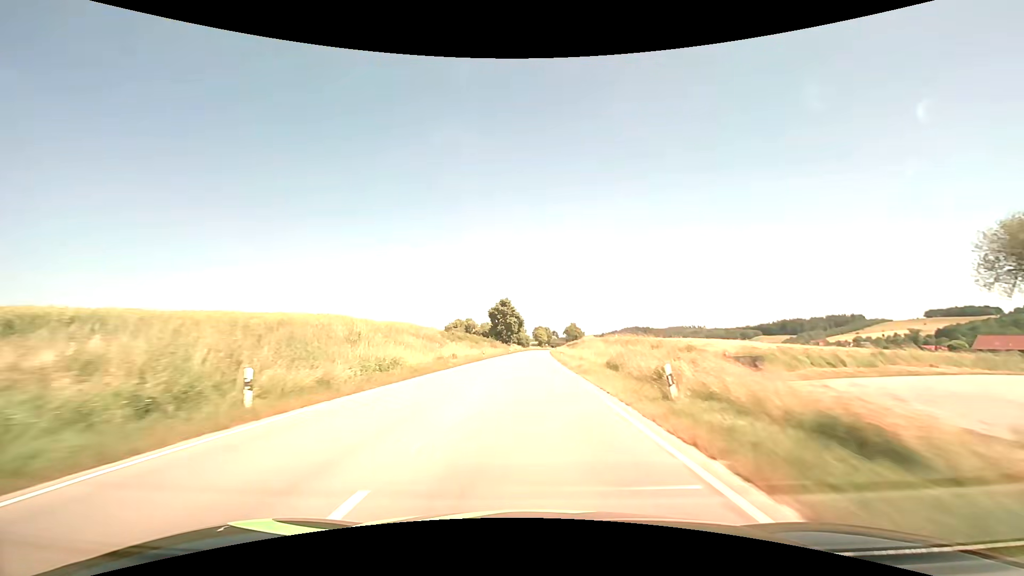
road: secondary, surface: asphalt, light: Day
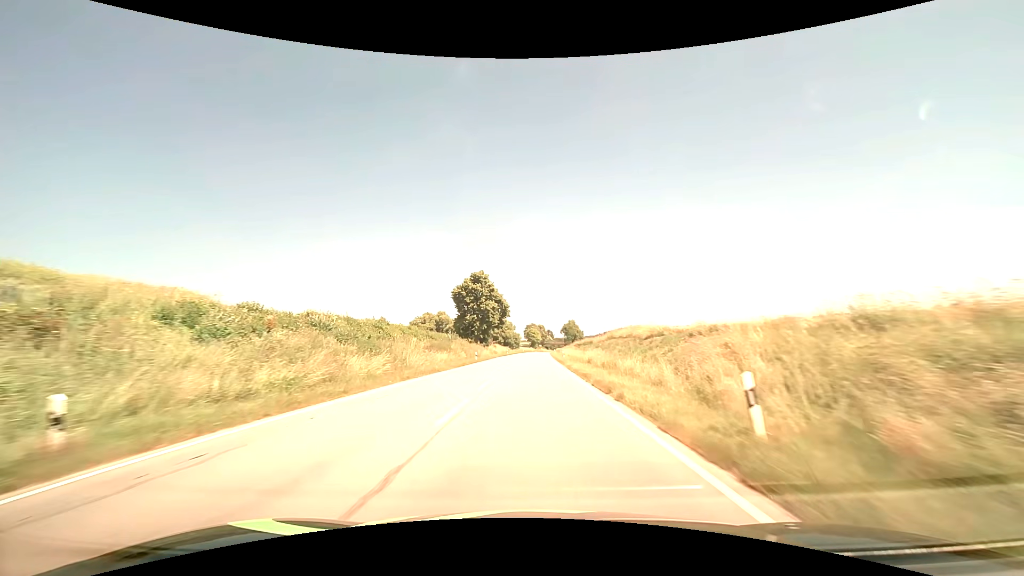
(+0.5, +52.8) m; +1°
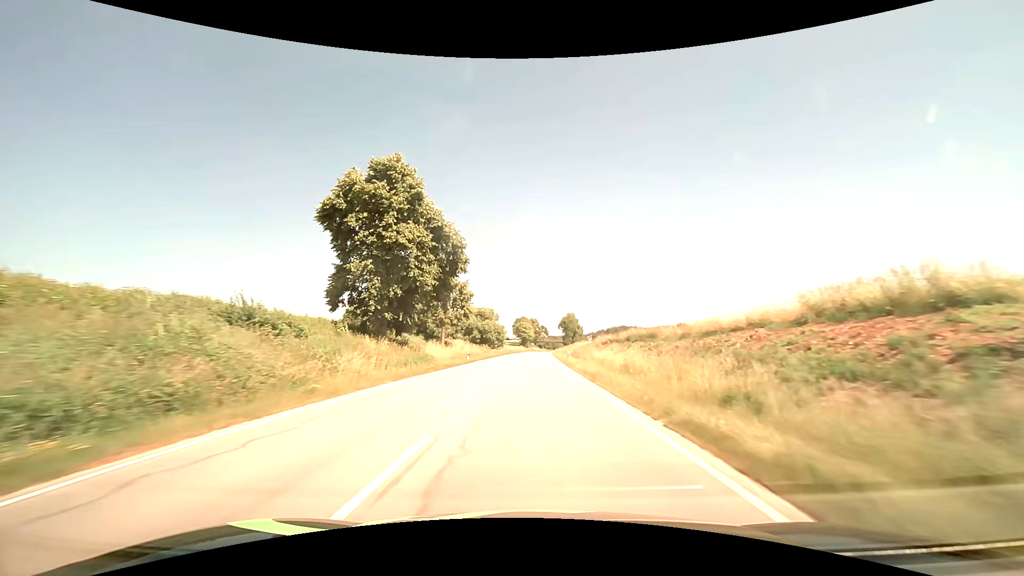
(+0.2, +53.5) m; +1°
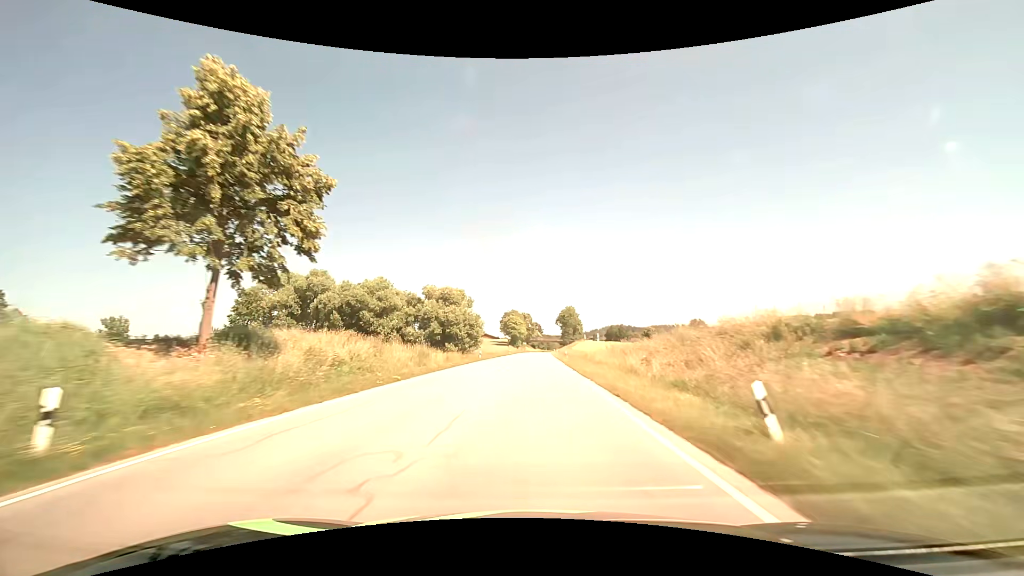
(+0.3, +40.5) m; +1°
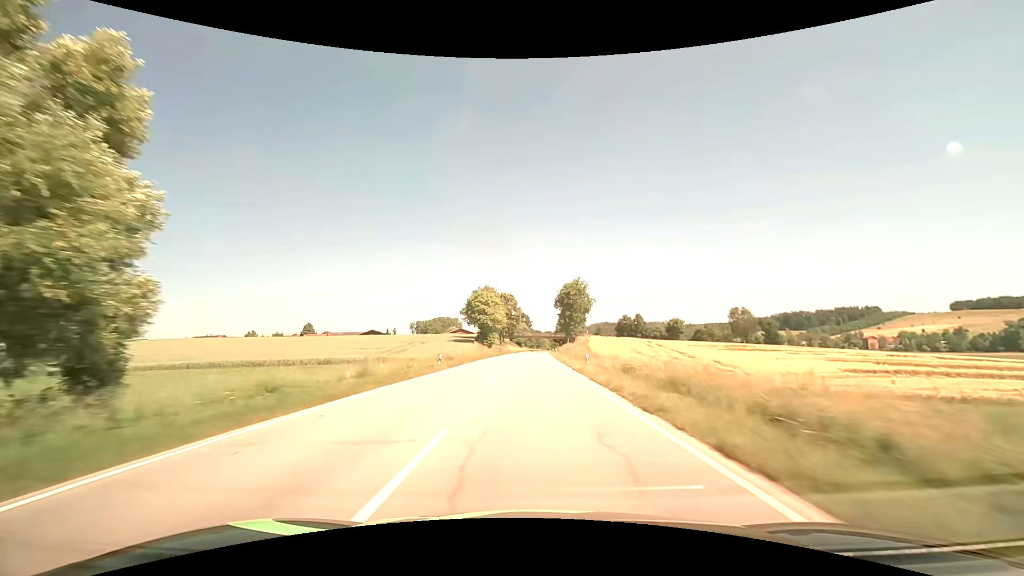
(+0.5, +68.2) m; +1°
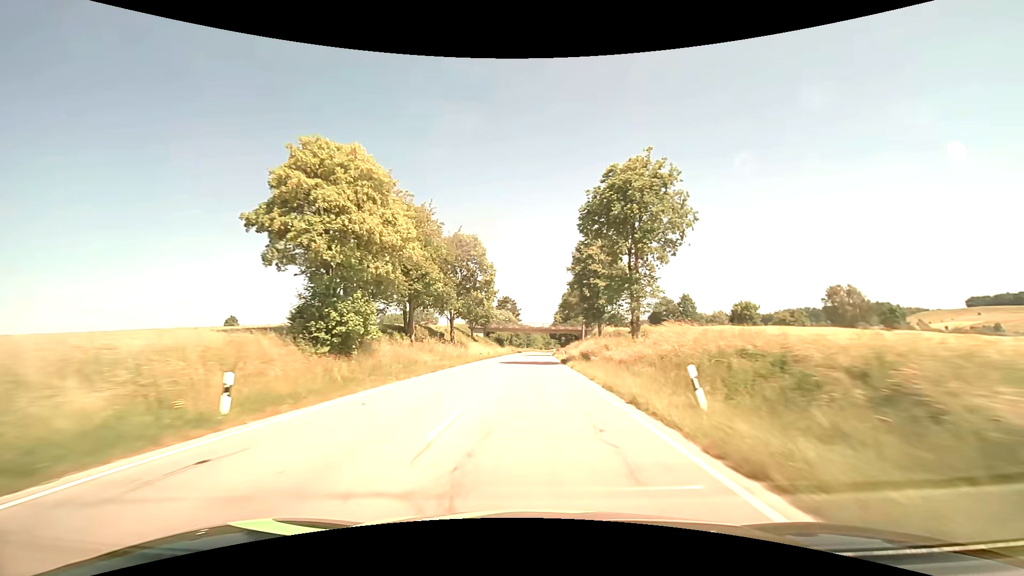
(+0.7, +69.4) m; +1°
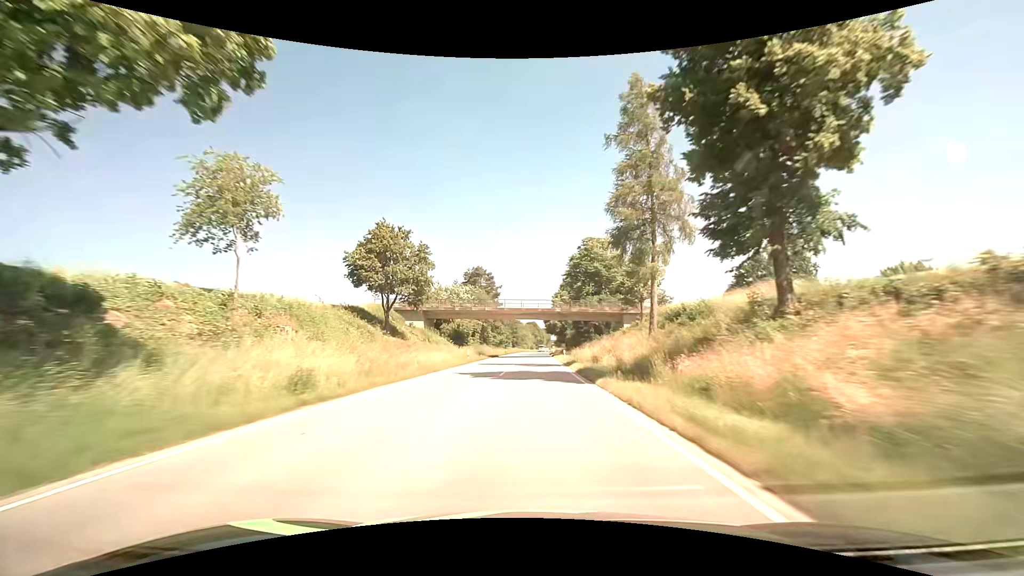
(+0.7, +56.4) m; +2°
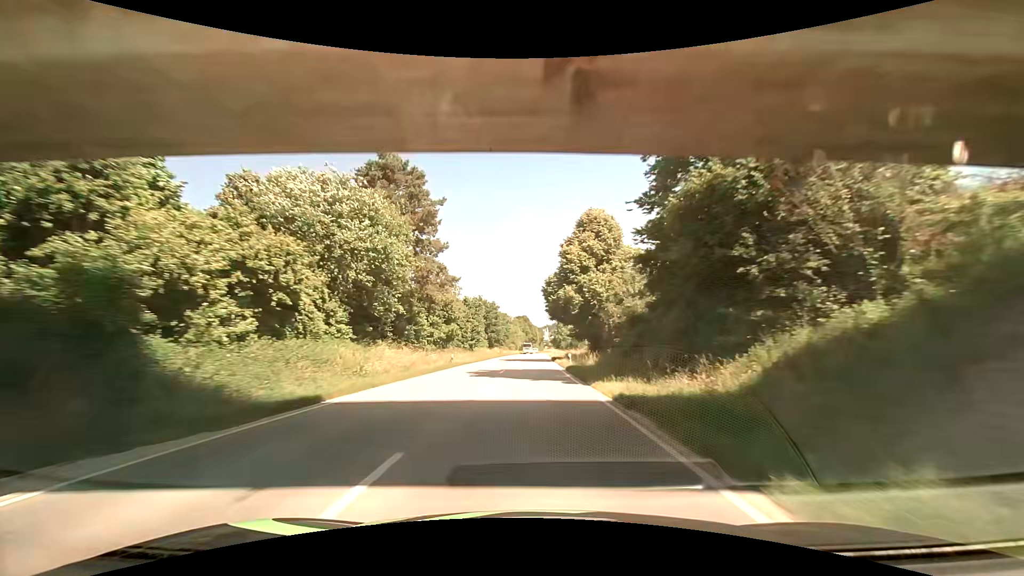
(+0.2, +57.3) m; +1°
(0, +10) (0, +20) (0, +30) (0, +40) (0, +50) (+1, +60) (+1, +70) (+1, +80) (+1, +90) (+2, +100) m
